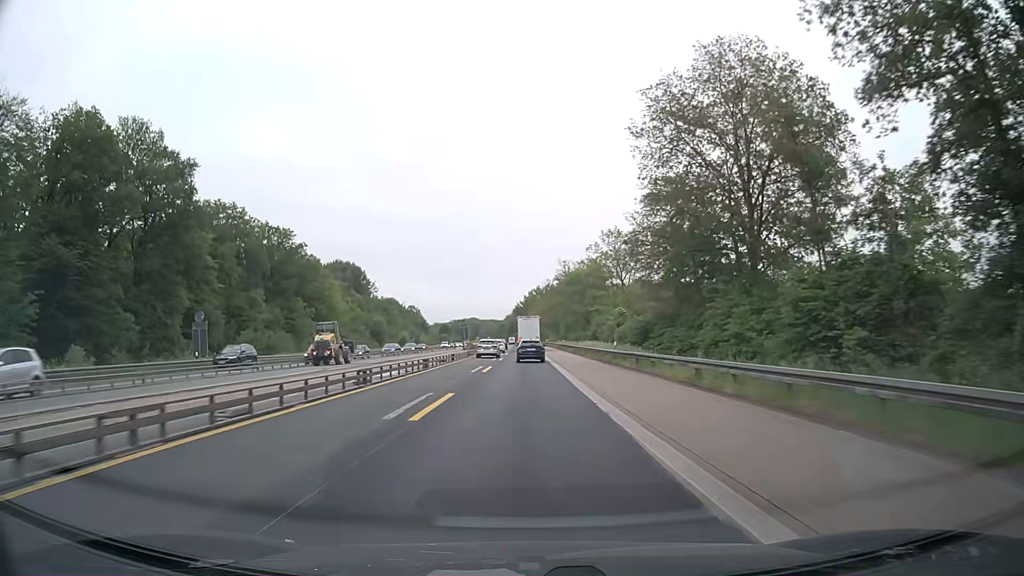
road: trunk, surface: asphalt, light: Day
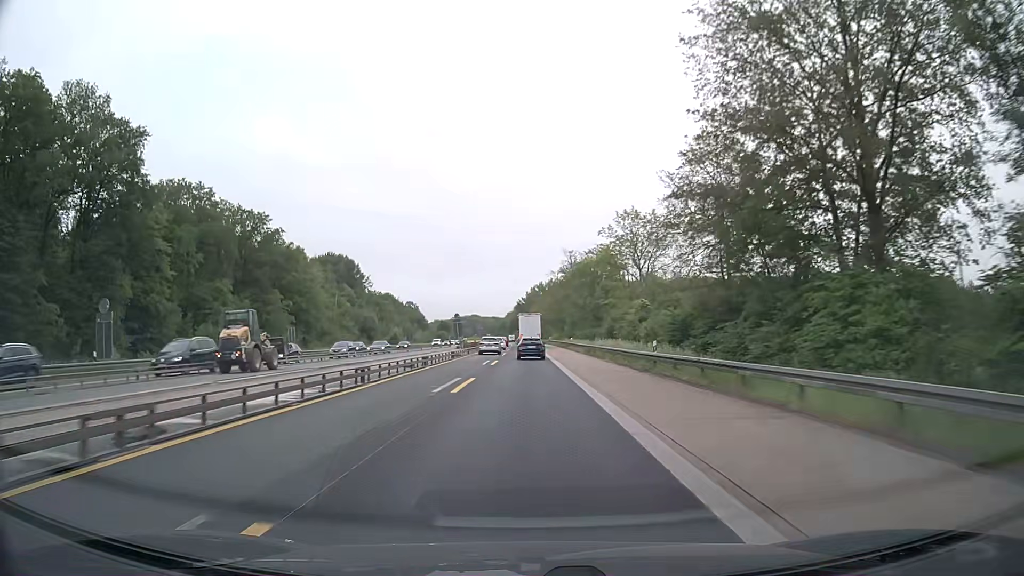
(0.0, +12.5) m; 0°
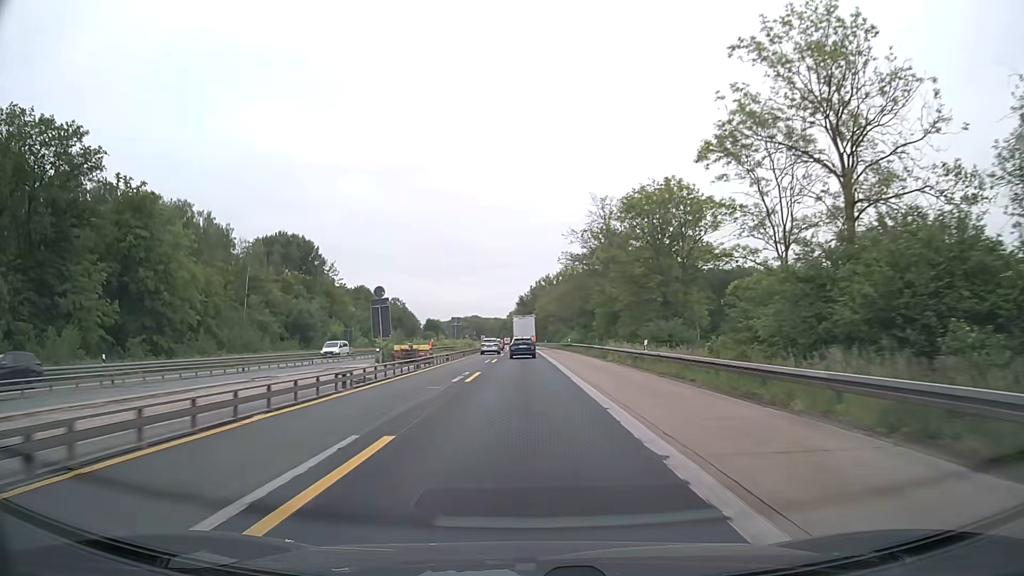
(-0.2, +50.0) m; -1°
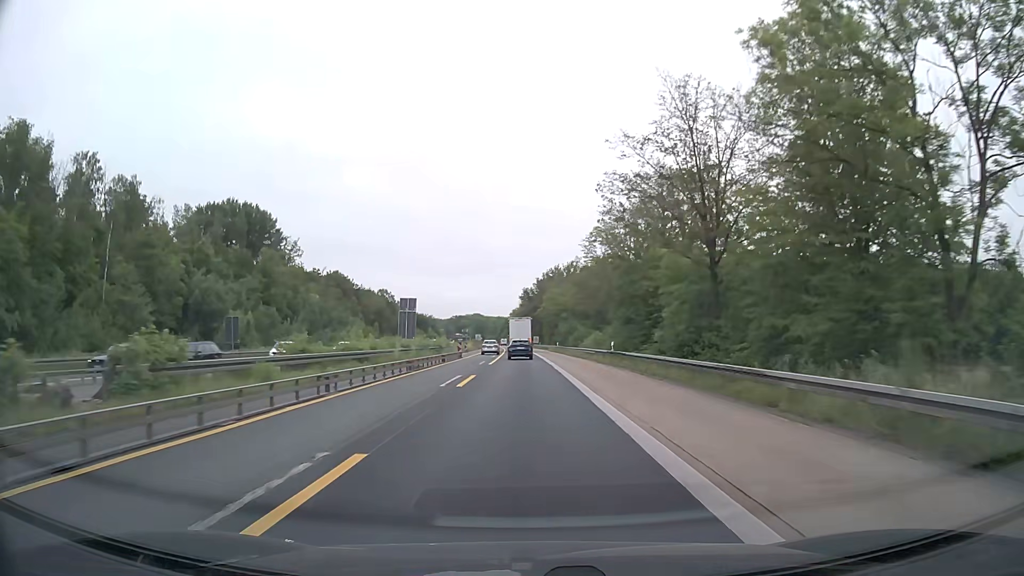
(-0.1, +37.4) m; 0°
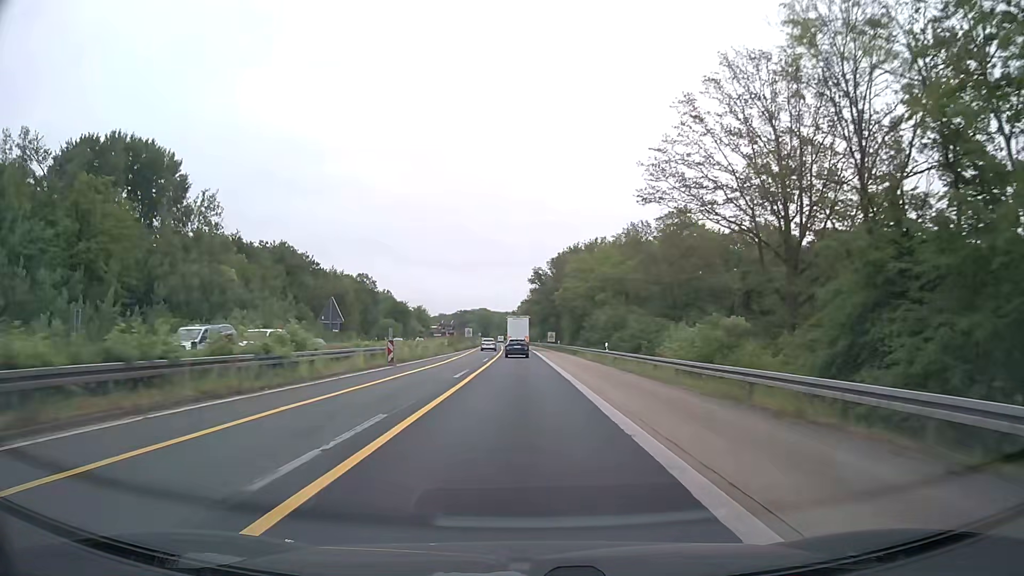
(-0.4, +50.0) m; -1°
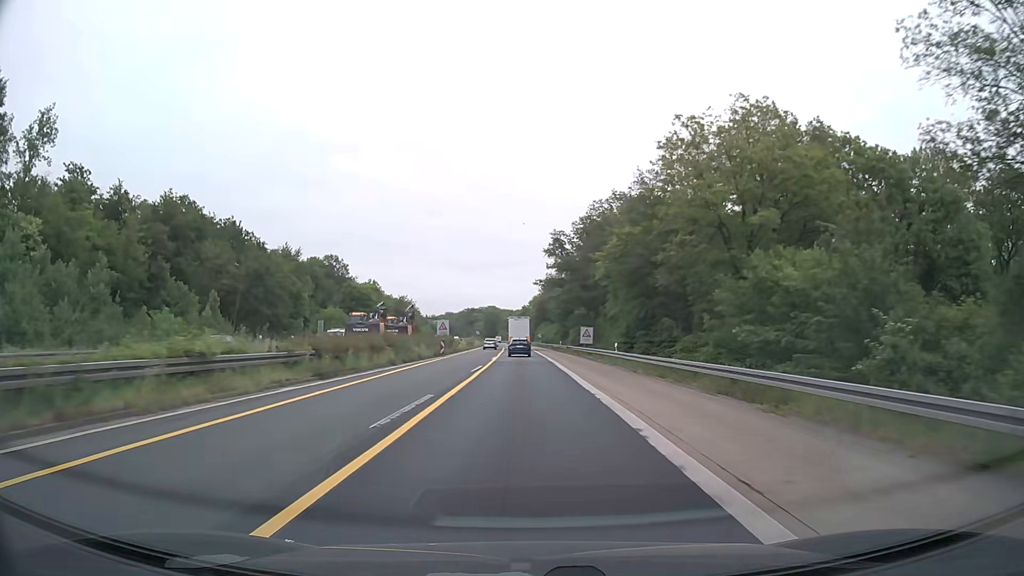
(-0.4, +50.1) m; -1°
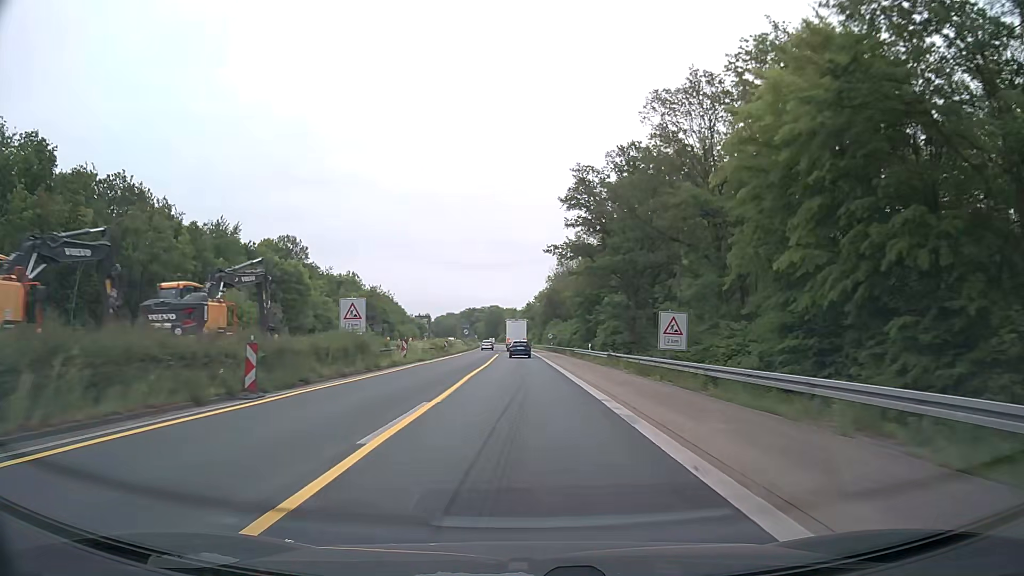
(-0.1, +37.7) m; 0°
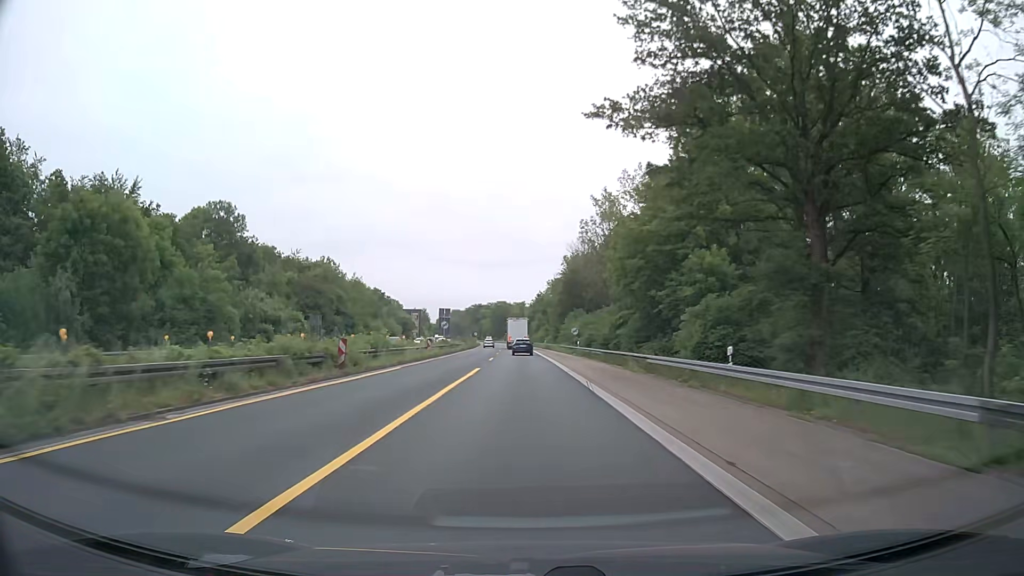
(-0.4, +37.7) m; -1°
(0, +10) (0, +20) (0, +30) (0, +40) (-1, +50) (-1, +60) (-1, +70) (-1, +80) (-2, +90) (-2, +100) m
